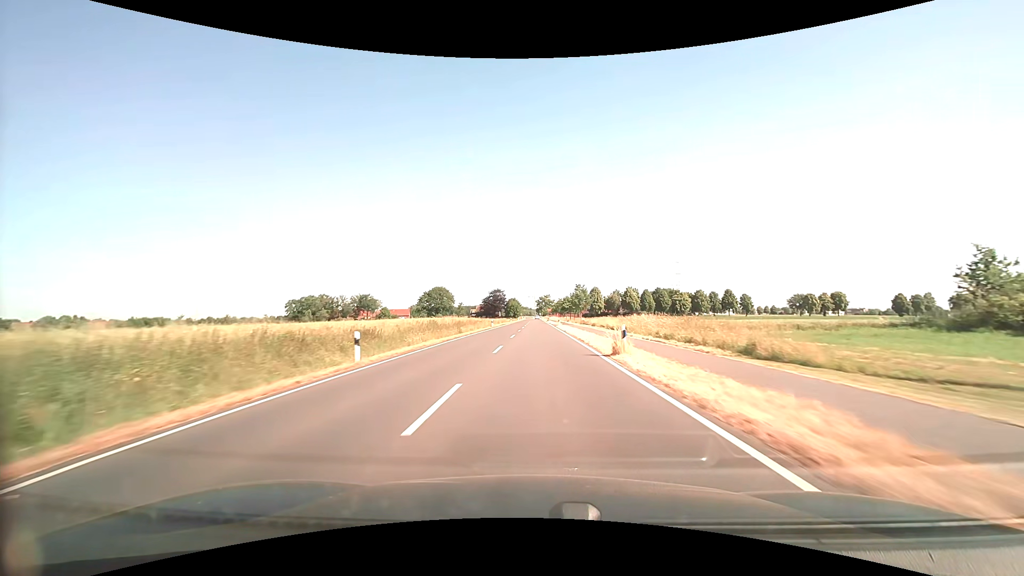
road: secondary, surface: asphalt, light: Day
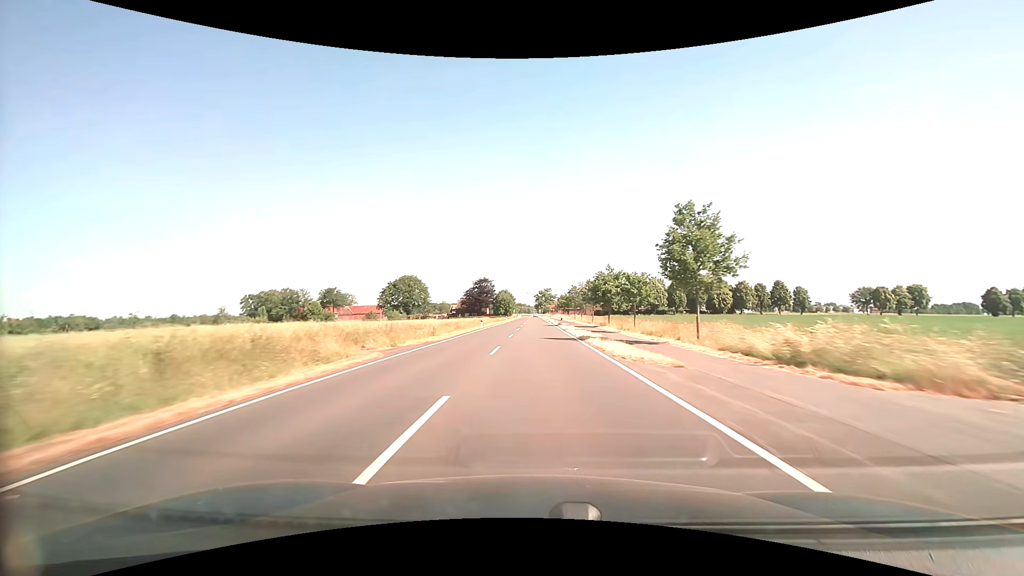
(0.0, +62.0) m; 0°
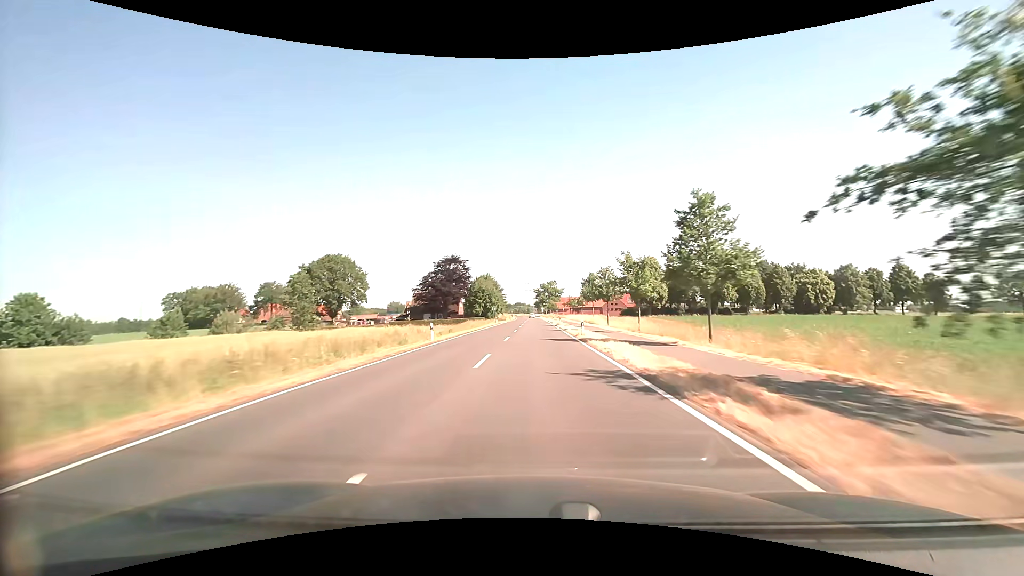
(0.0, +76.0) m; 0°
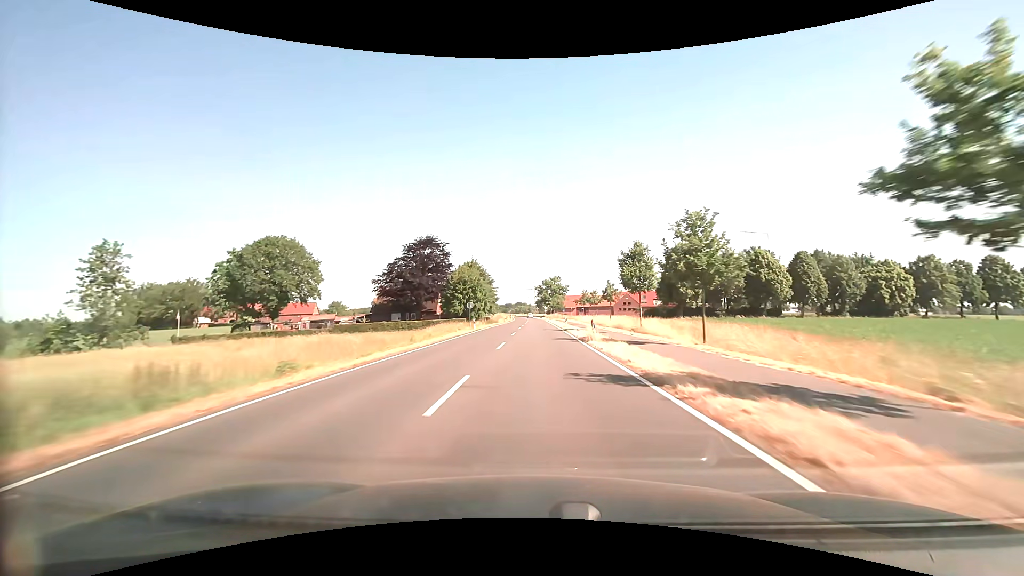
(0.0, +29.8) m; 0°
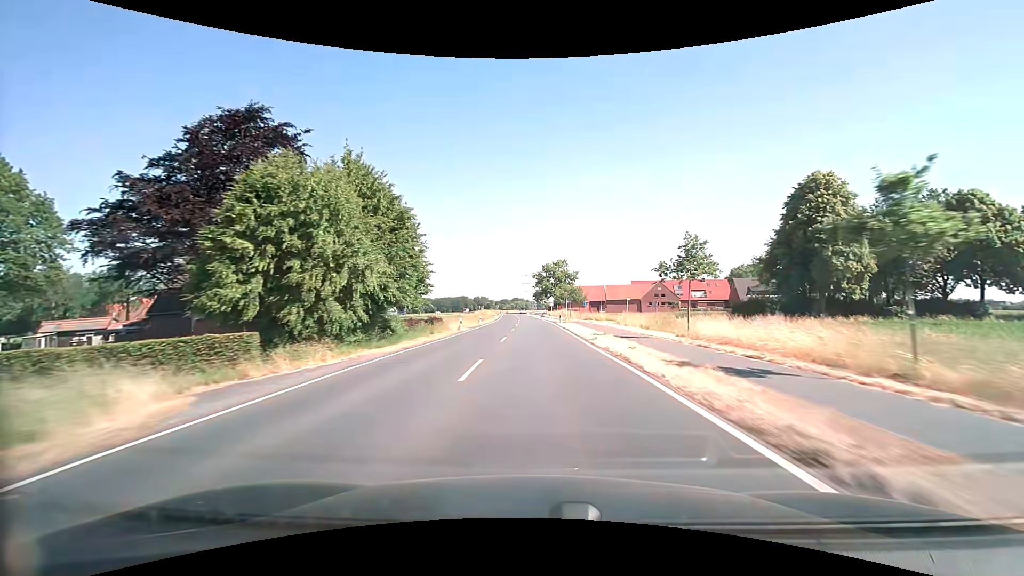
(+0.1, +57.0) m; 0°
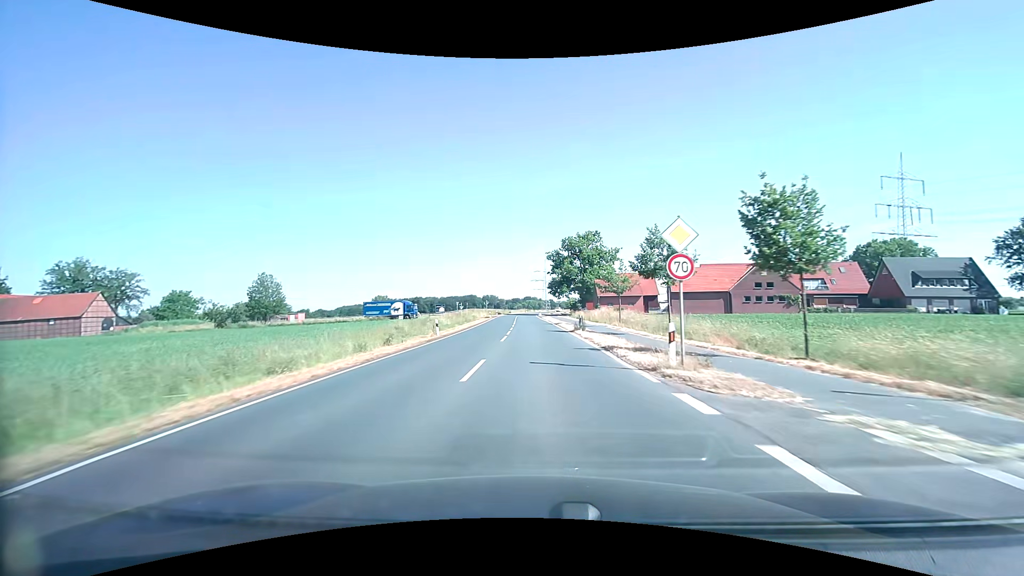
(-0.3, +59.8) m; -1°
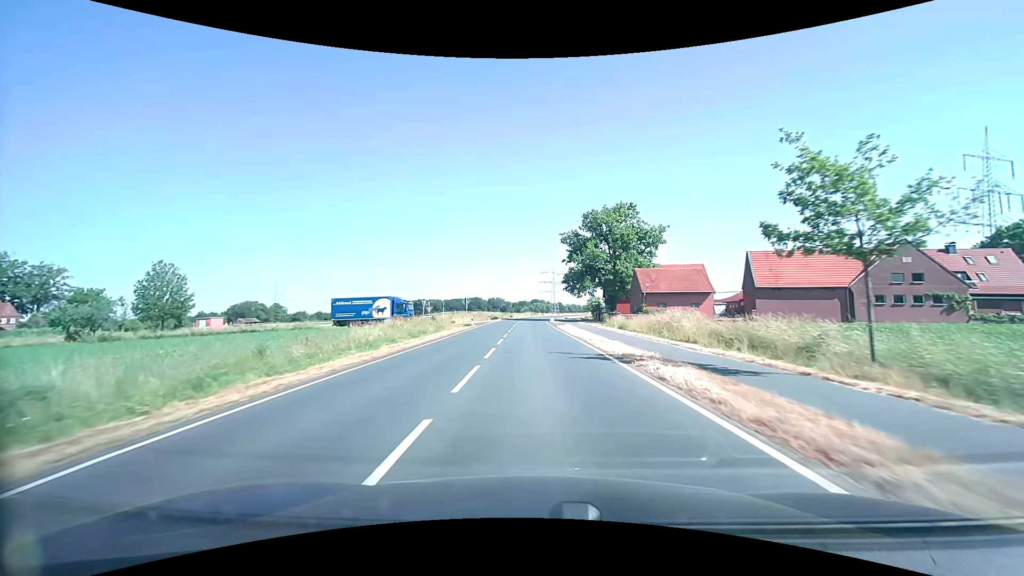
(-0.3, +31.2) m; -1°
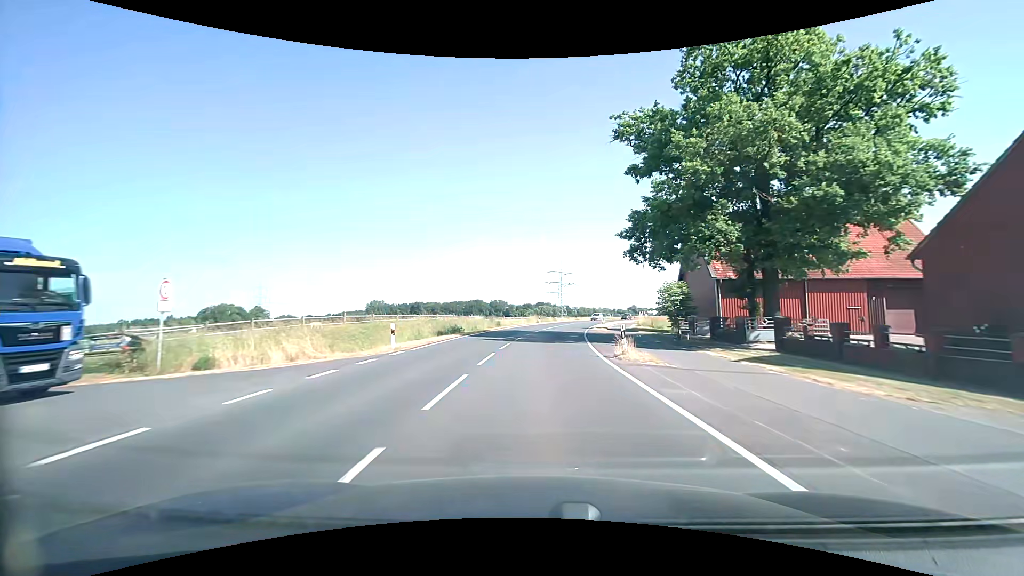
(-0.5, +49.3) m; -1°
(0, +10) (0, +20) (+1, +30) (+2, +40) (+3, +50) (+5, +60) (+7, +70) (+9, +79) (+11, +89) (+14, +99) m
